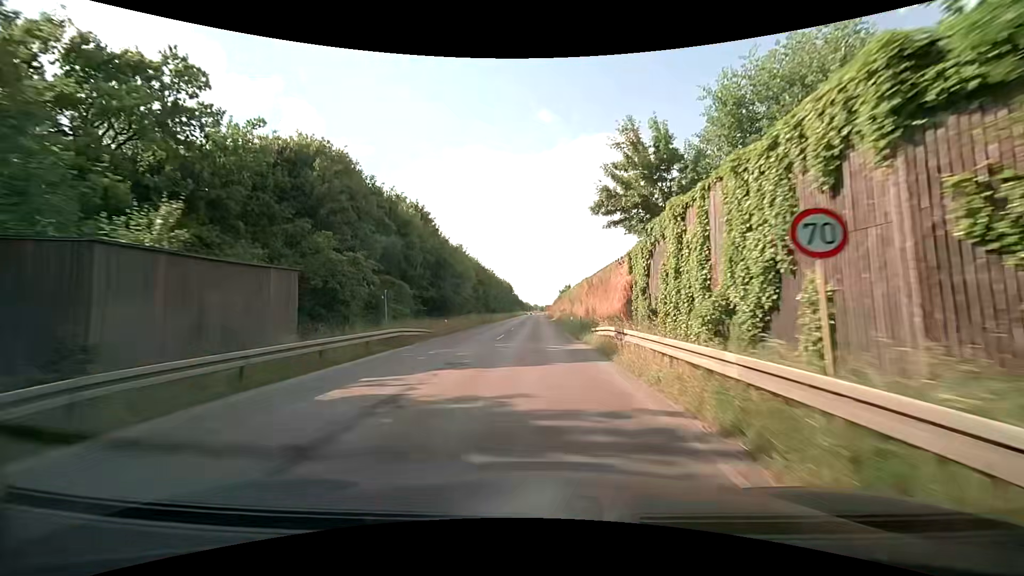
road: secondary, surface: asphalt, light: Day
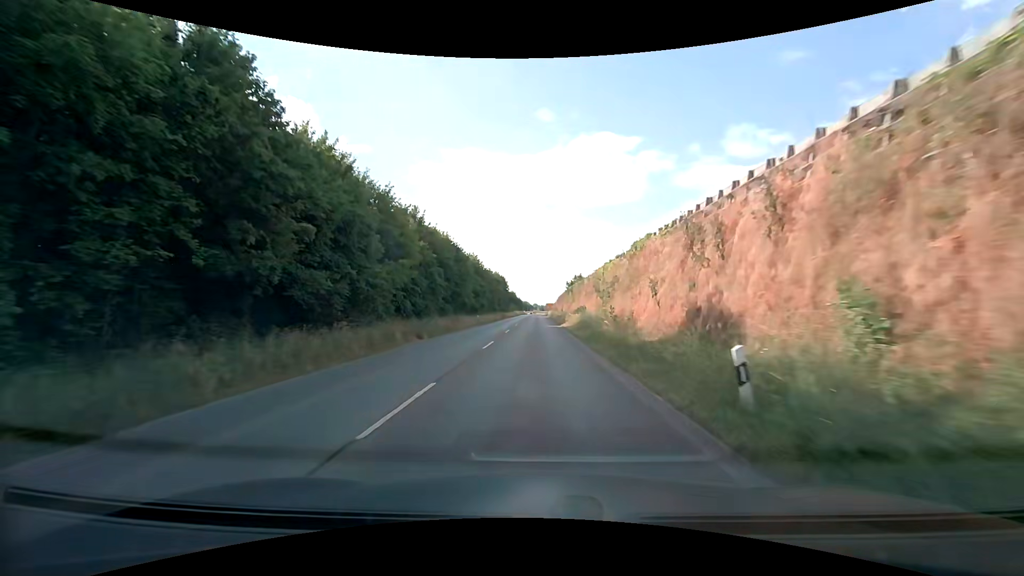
(+0.1, +30.3) m; 0°
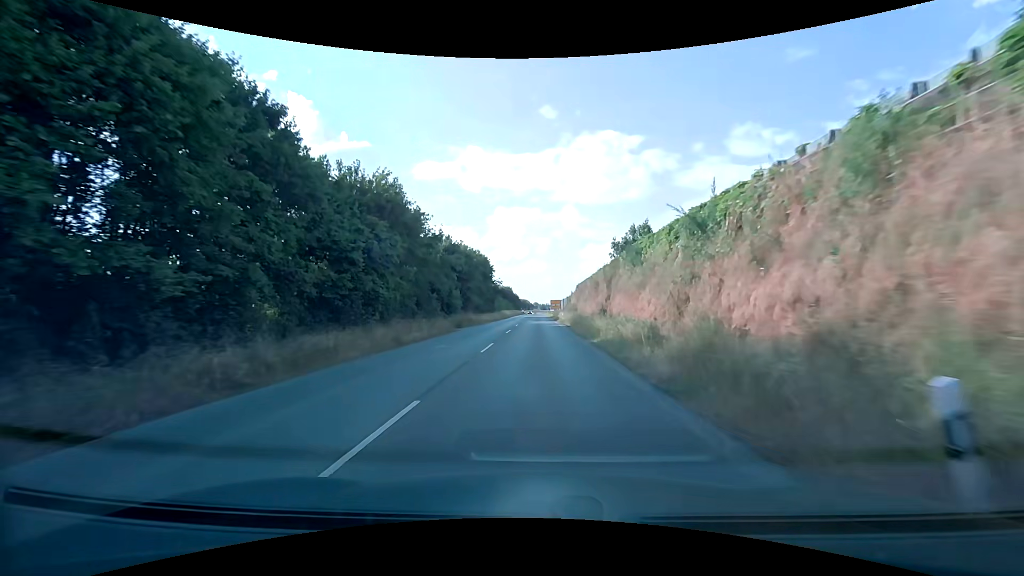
(-0.3, +50.1) m; 0°
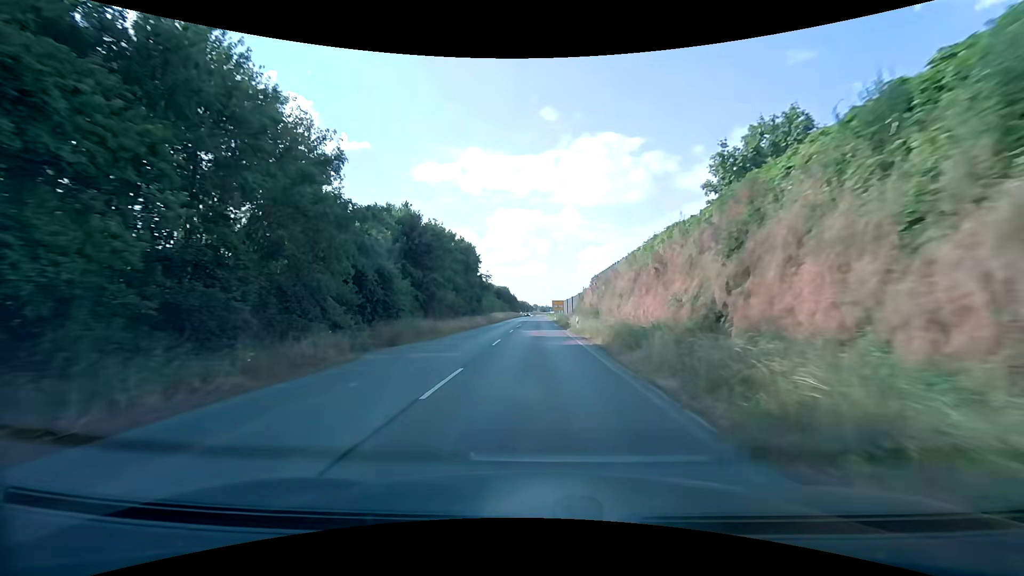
(+0.1, +19.9) m; 0°
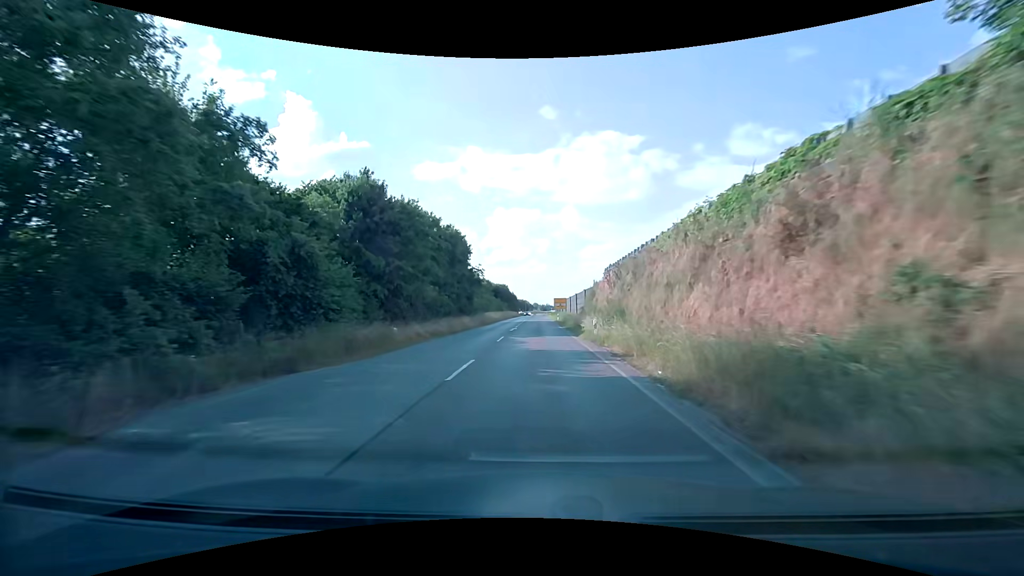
(0.0, +9.9) m; 0°
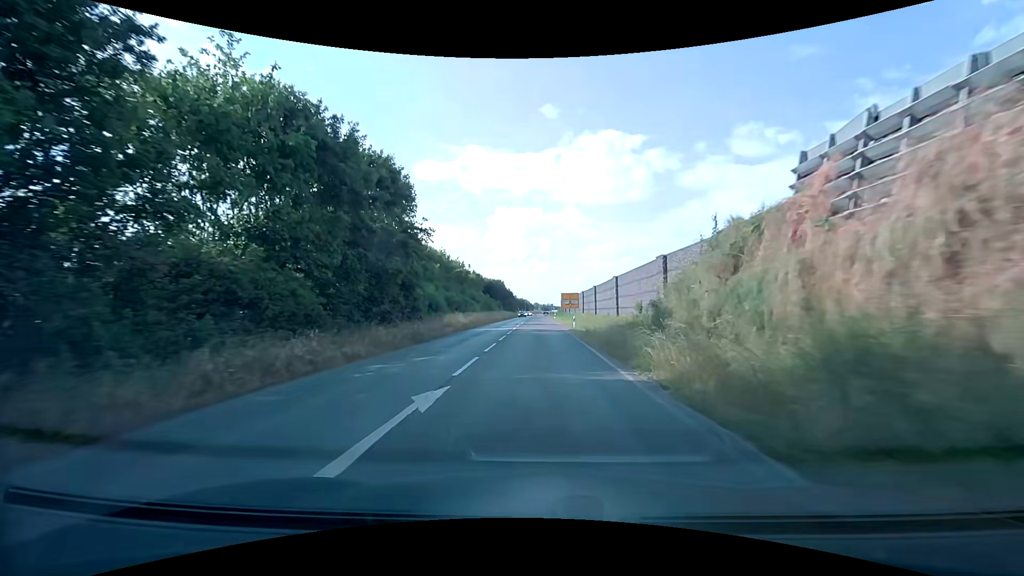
(-0.1, +29.5) m; 0°
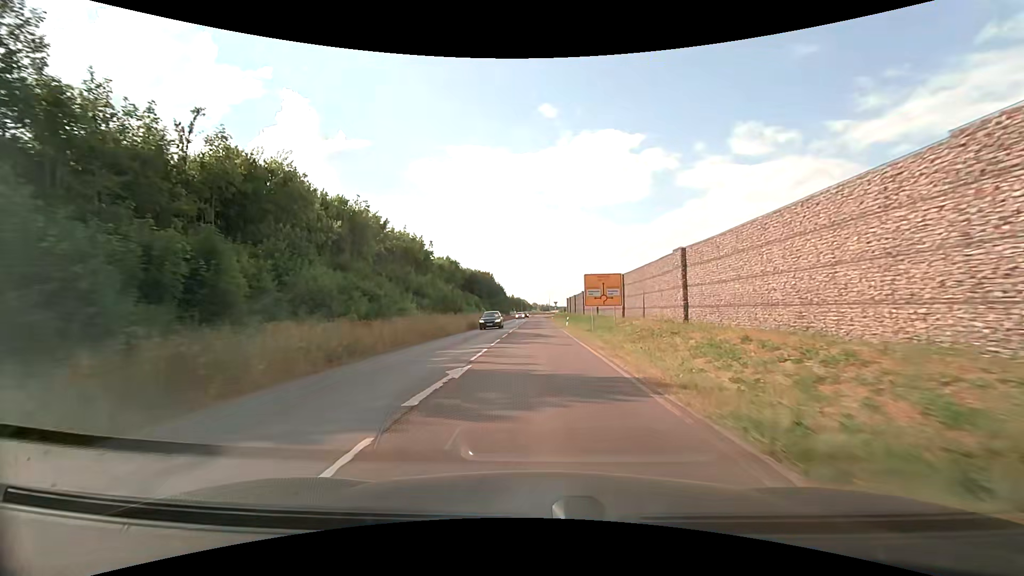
(0.0, +38.9) m; 0°
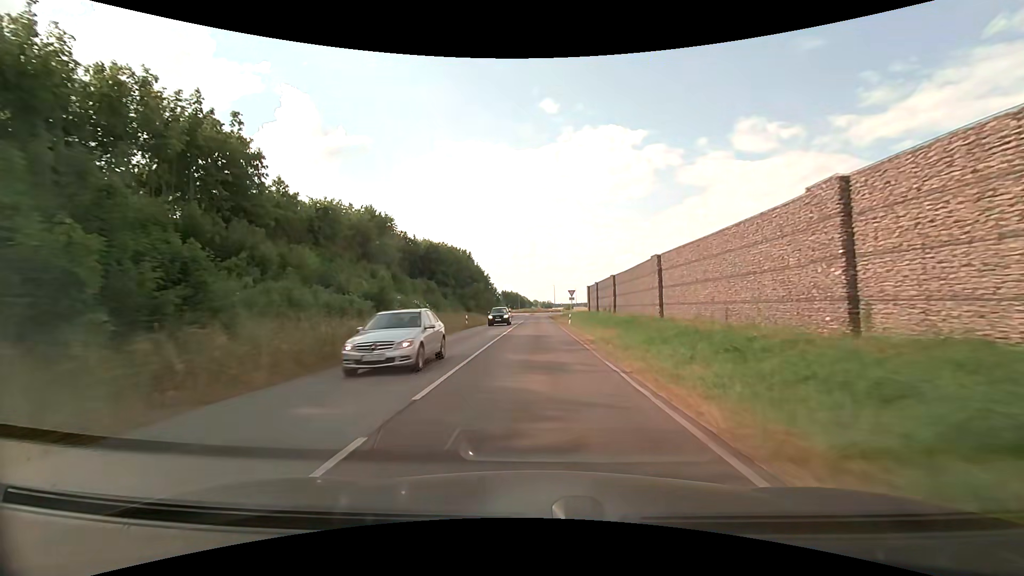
(+0.1, +48.1) m; 0°
